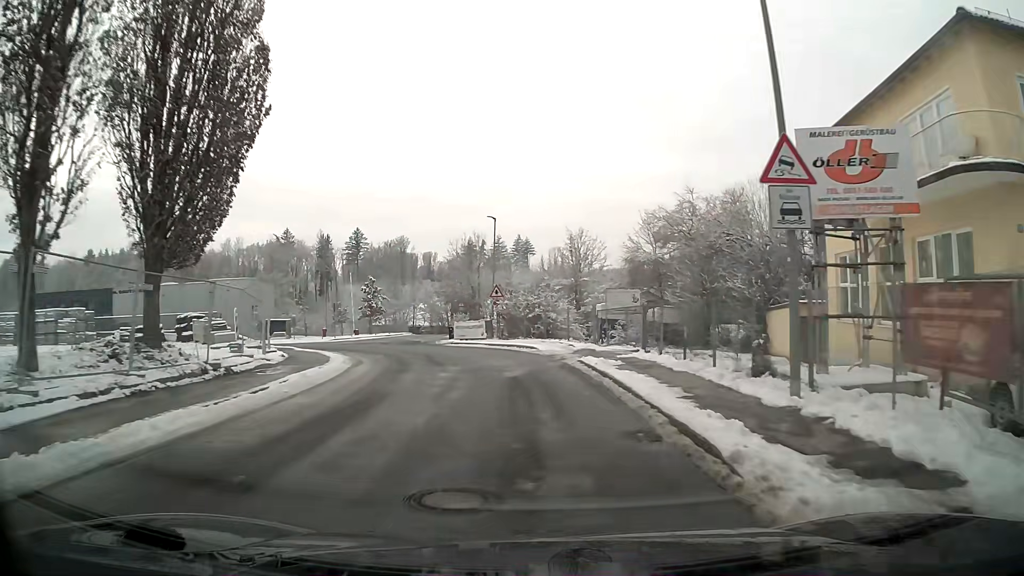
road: residential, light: Day
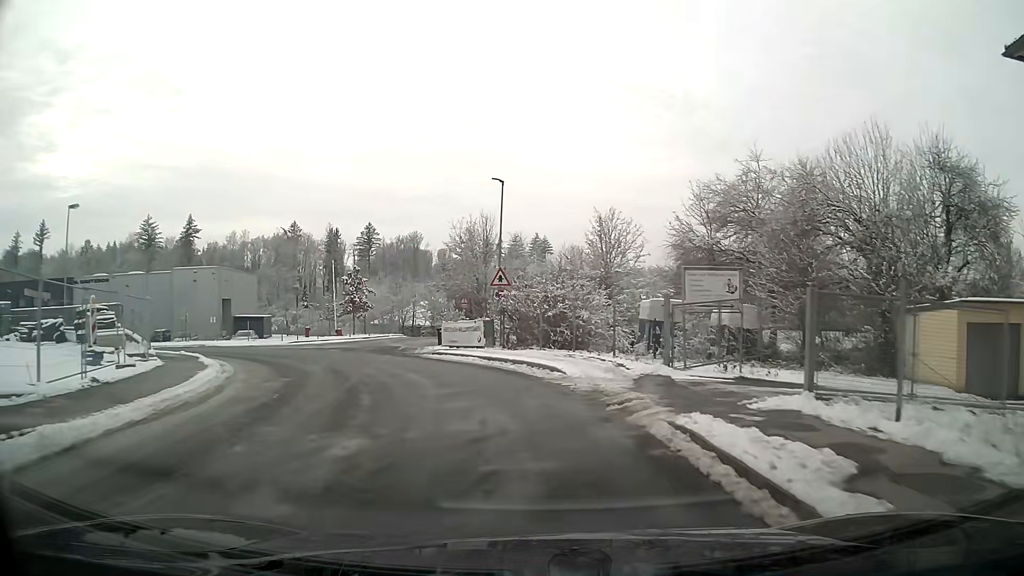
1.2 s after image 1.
(-0.2, +12.2) m; -3°
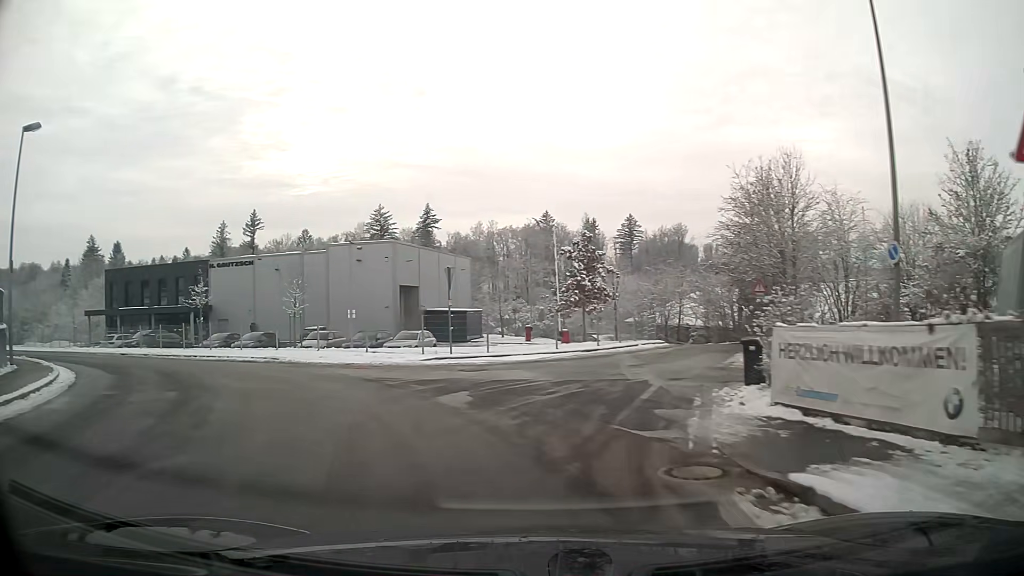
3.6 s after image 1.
(-3.6, +20.5) m; -26°
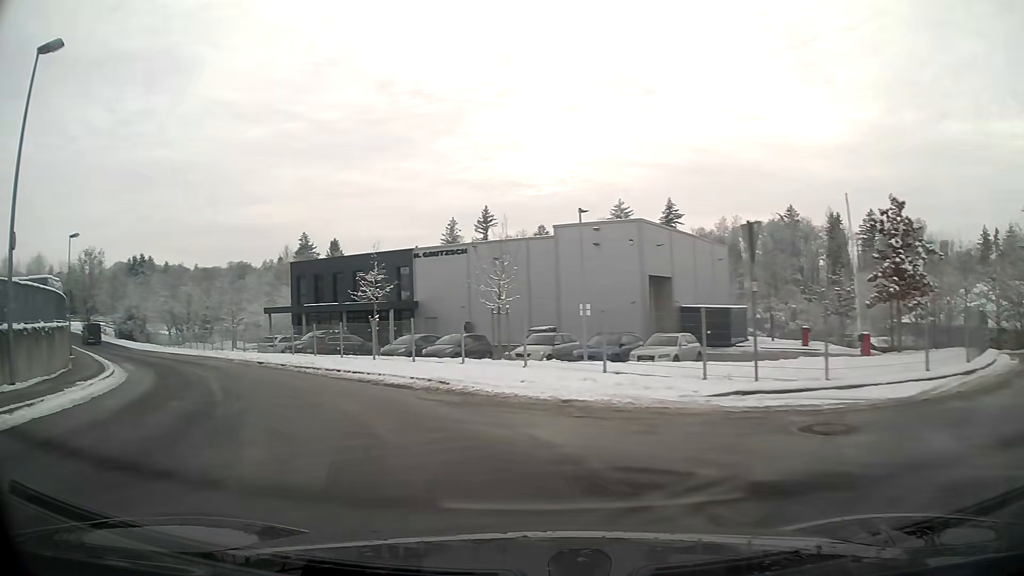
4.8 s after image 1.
(-1.8, +9.8) m; -21°
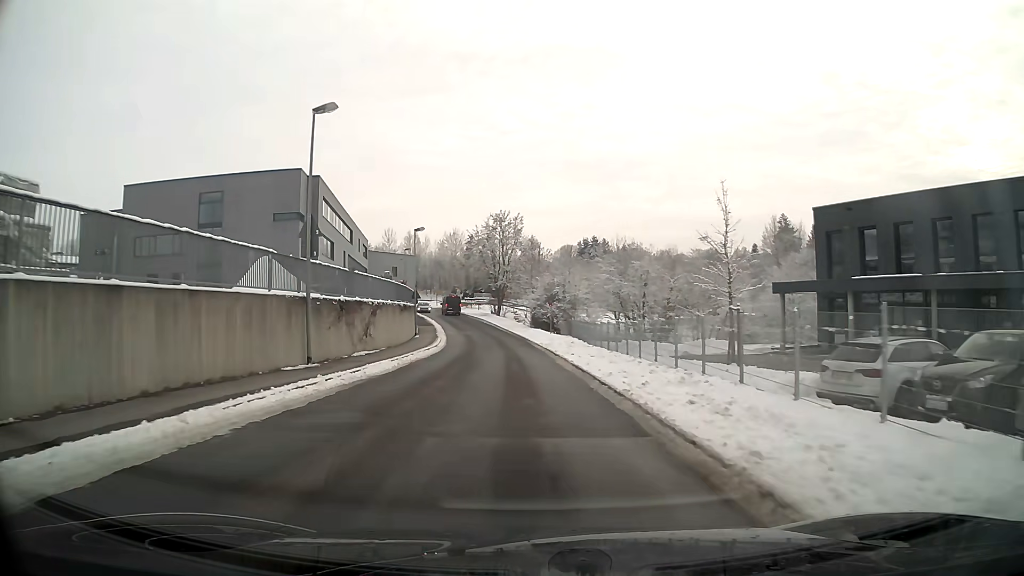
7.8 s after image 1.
(-10.4, +25.1) m; -35°
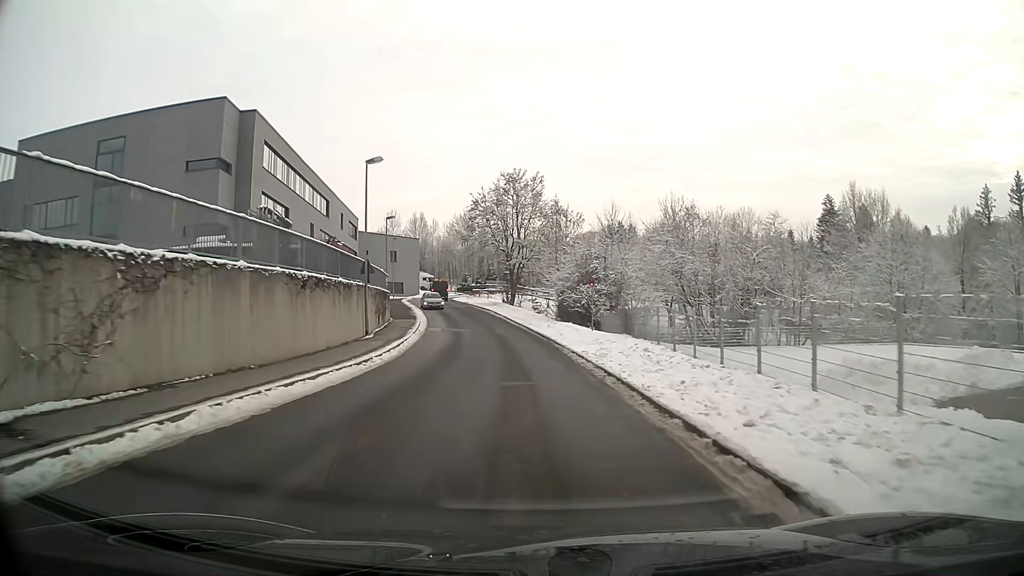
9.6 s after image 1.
(-0.4, +20.4) m; -2°
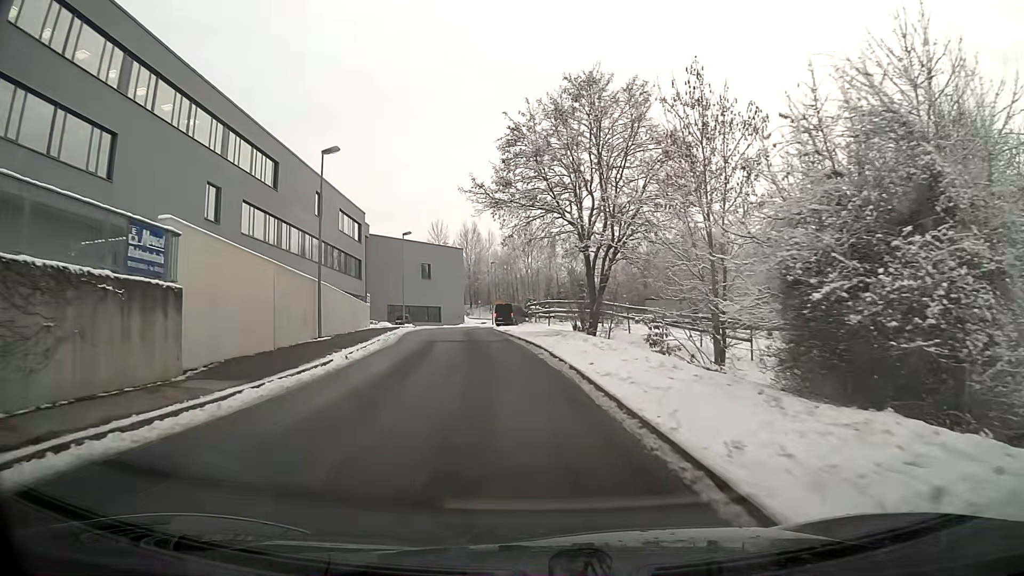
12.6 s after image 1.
(-1.3, +33.1) m; -7°
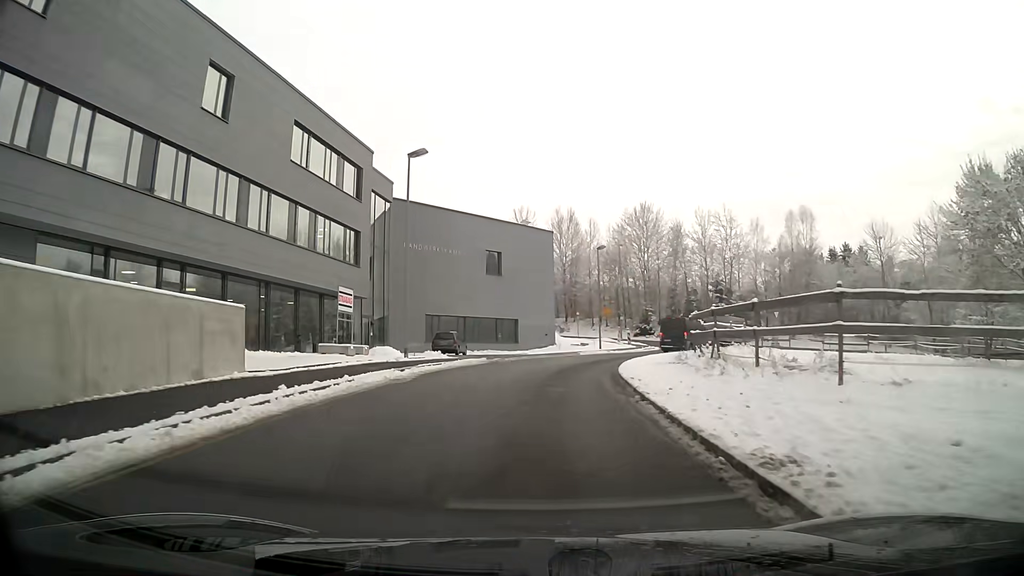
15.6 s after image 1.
(-2.6, +32.8) m; -7°
(0, +10) (+1, +20) (+3, +30) (+6, +39) (+11, +48) (+16, +56) (+20, +65) (+15, +74) (+8, +81) (0, +87) m
